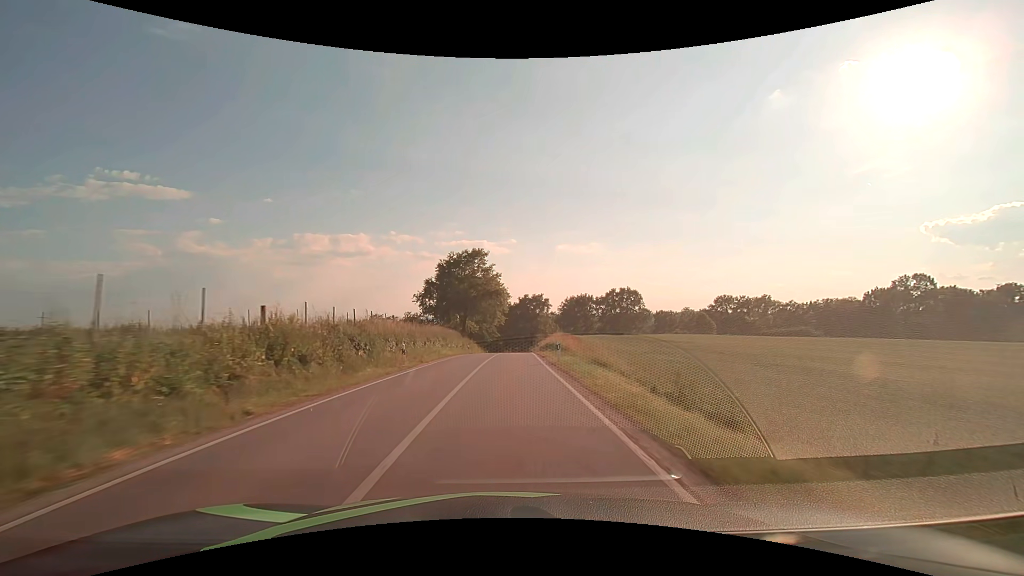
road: secondary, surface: asphalt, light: Day
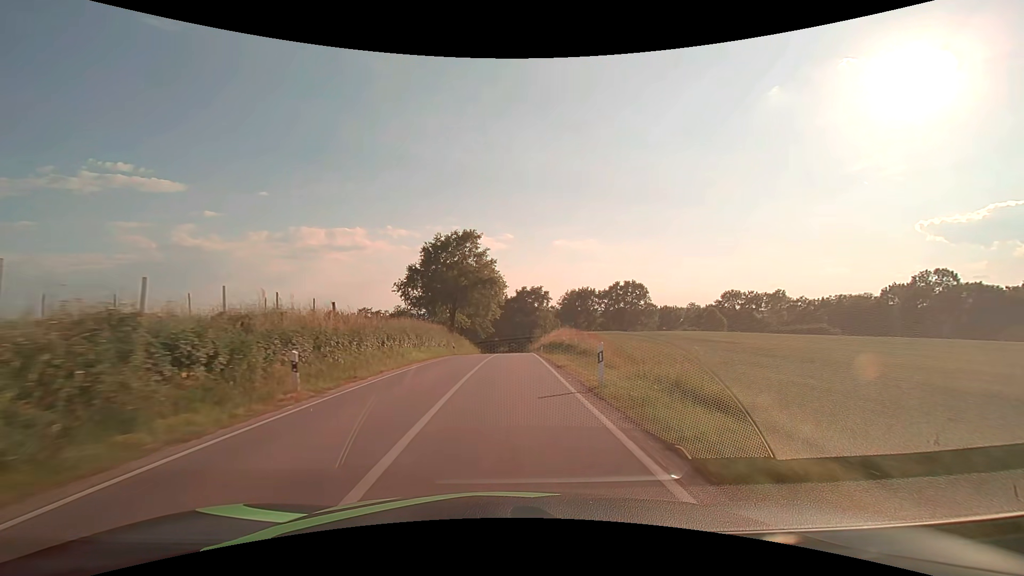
(0.0, +10.9) m; 0°
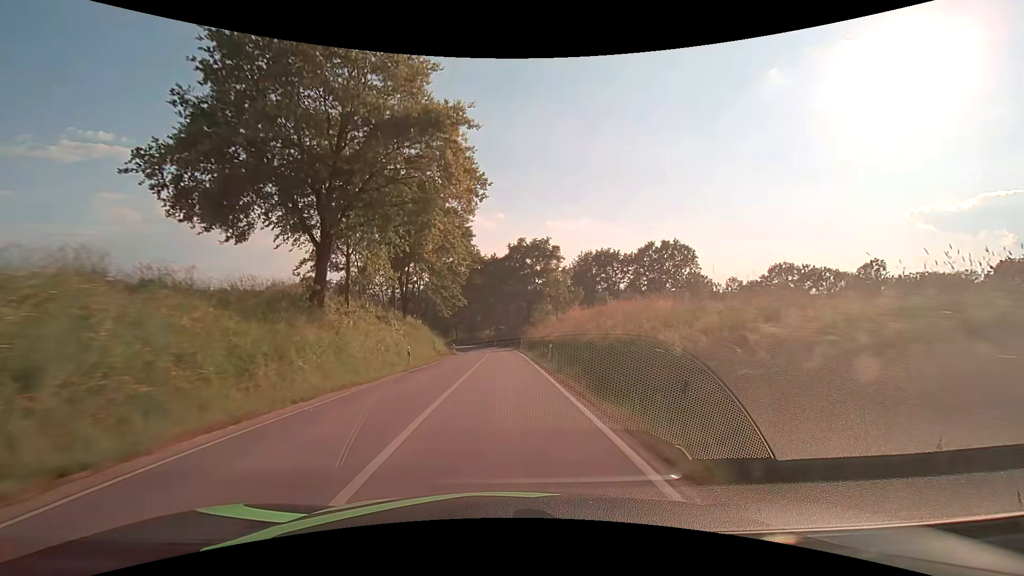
(+0.7, +43.9) m; +1°
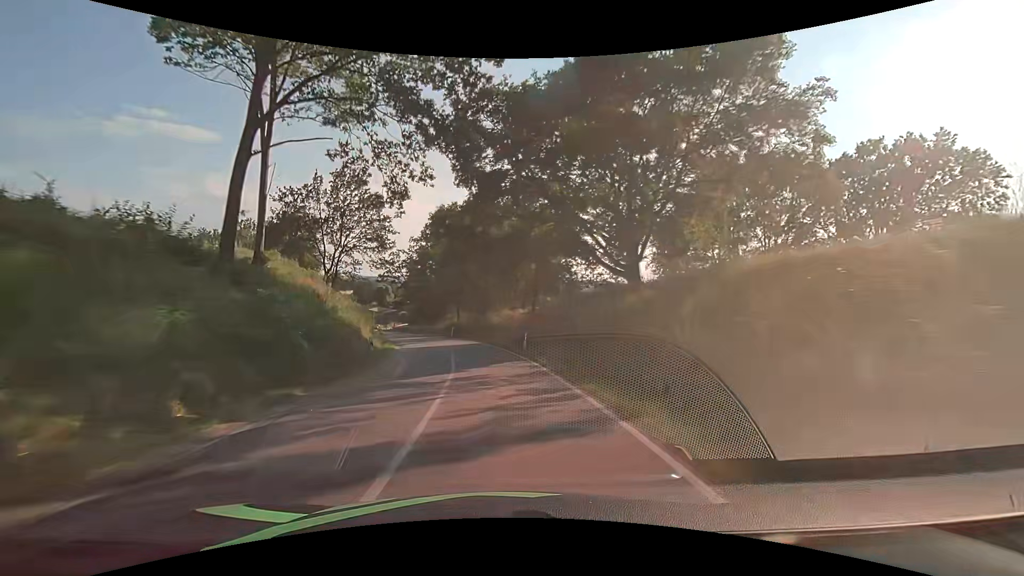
(-0.8, +54.9) m; -3°
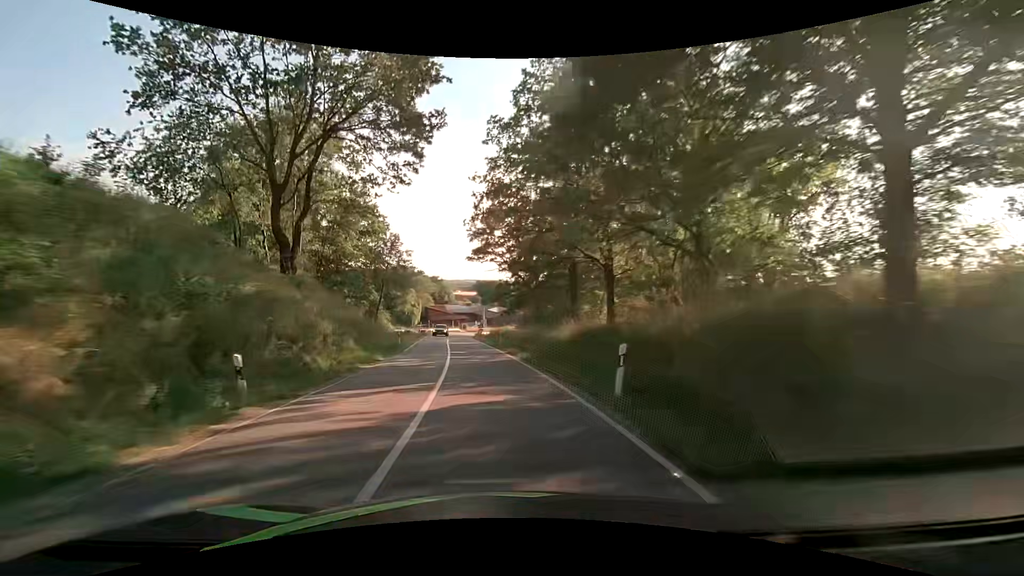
(-5.0, +42.5) m; -15°
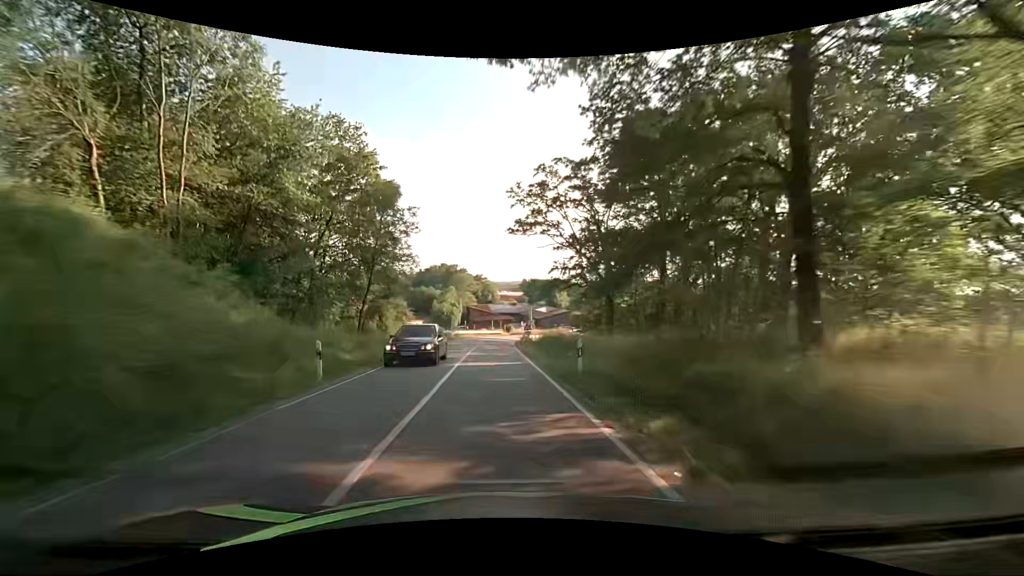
(-1.0, +21.4) m; -5°
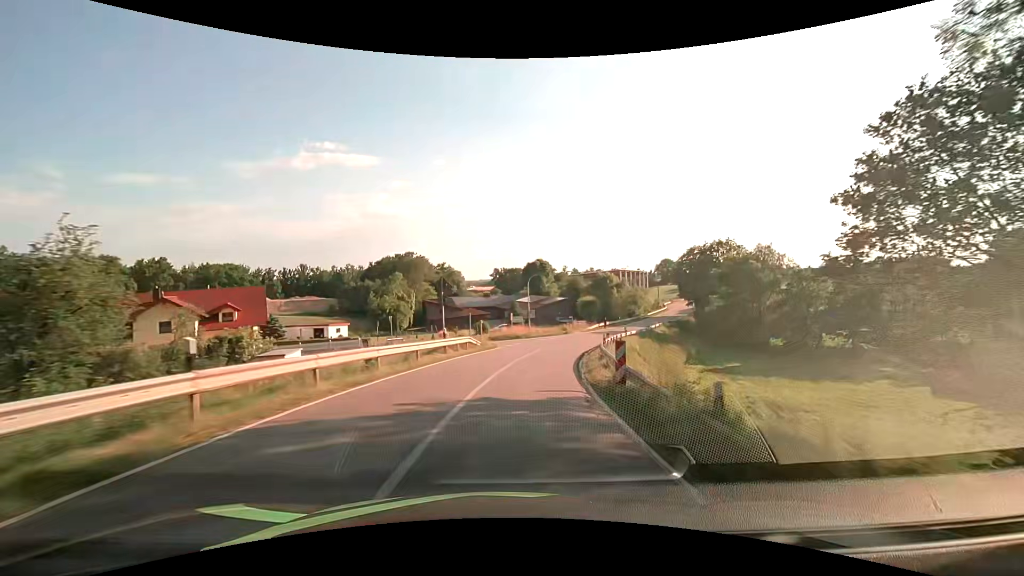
(-1.2, +53.8) m; +3°
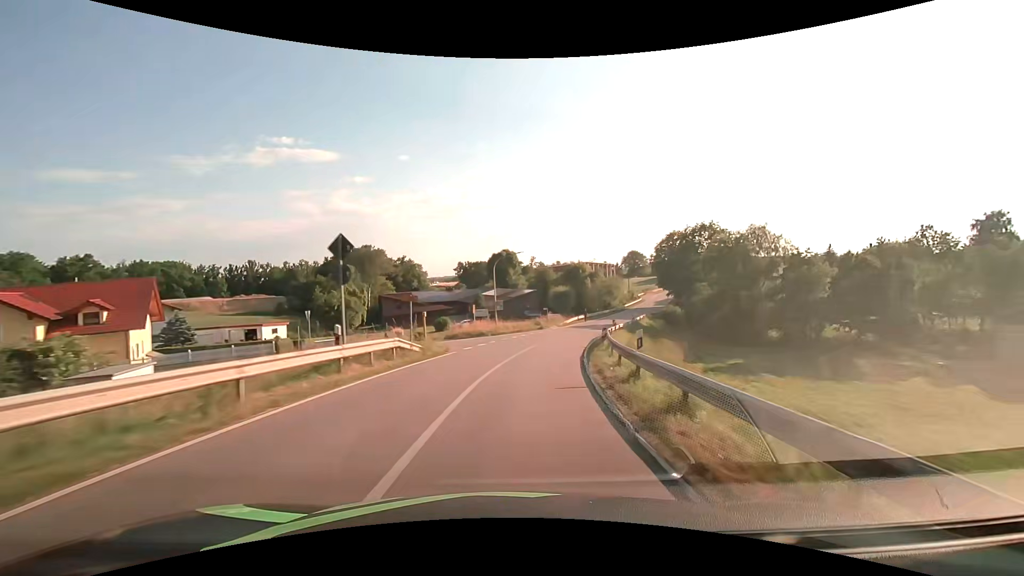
(+0.3, +10.8) m; +3°
(0, +10) (+2, +20) (+3, +30) (+6, +39) (+9, +49) (+12, +58) (+16, +68) (+20, +77) (+24, +86) (+28, +95) m
